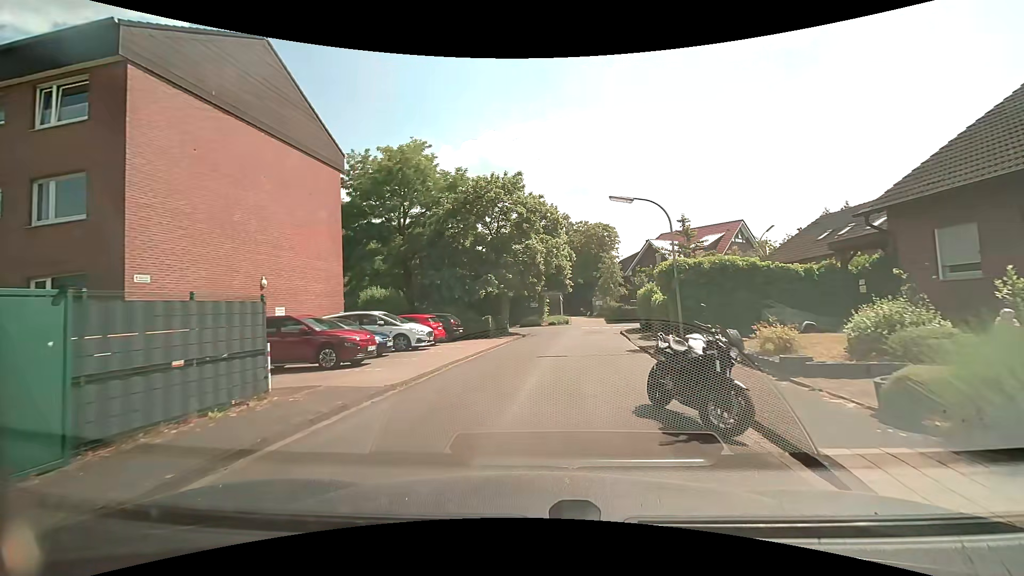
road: residential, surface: asphalt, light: Day
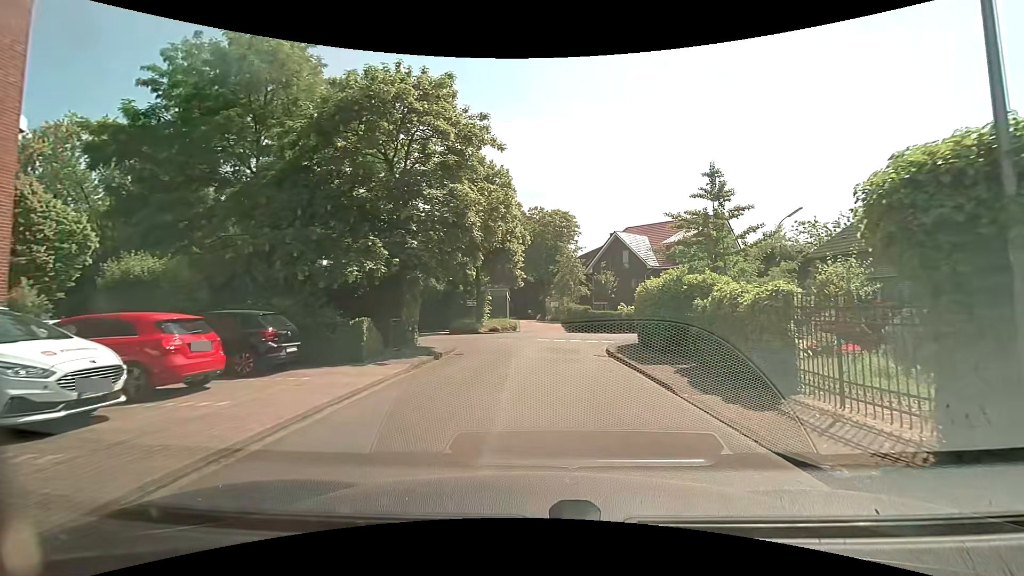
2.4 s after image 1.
(+0.7, +13.3) m; +8°
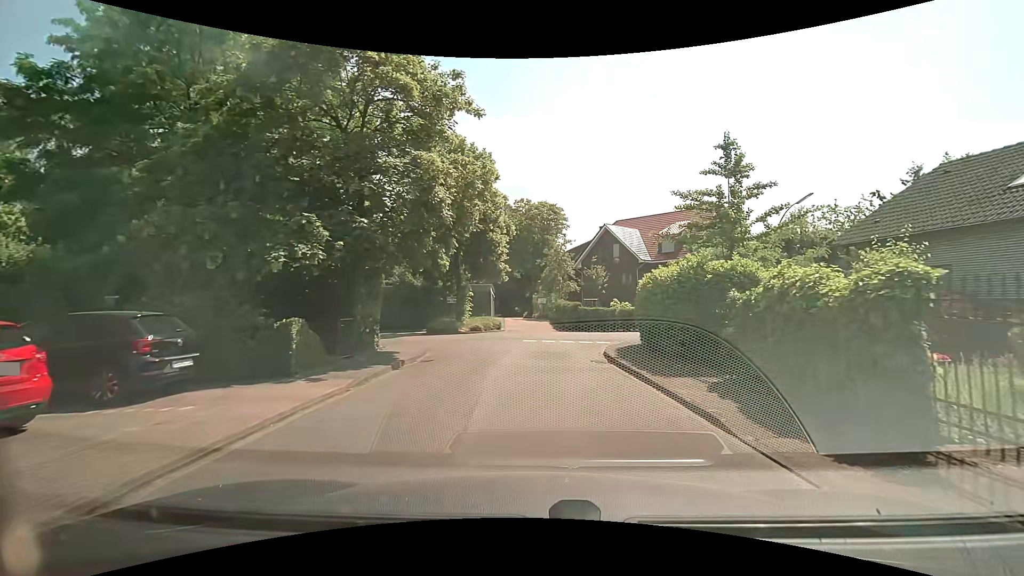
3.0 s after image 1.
(0.0, +3.1) m; +1°
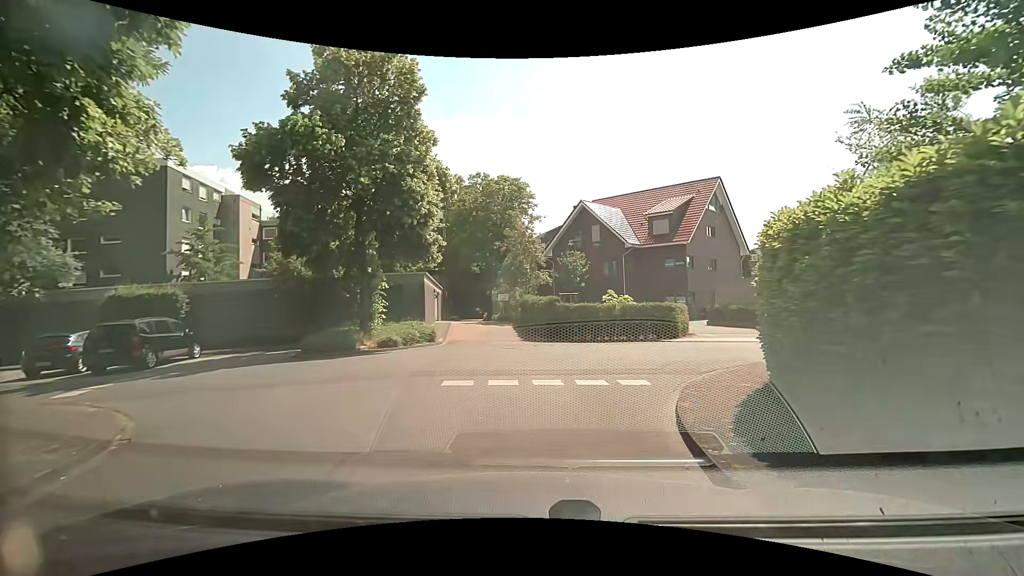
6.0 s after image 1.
(+0.3, +11.9) m; +4°
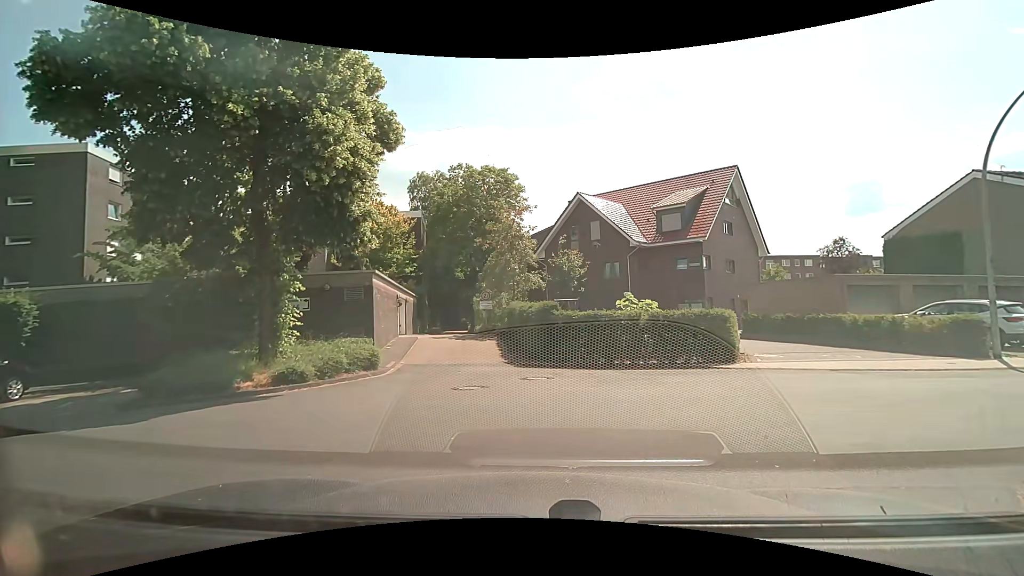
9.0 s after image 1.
(0.0, +6.3) m; +2°
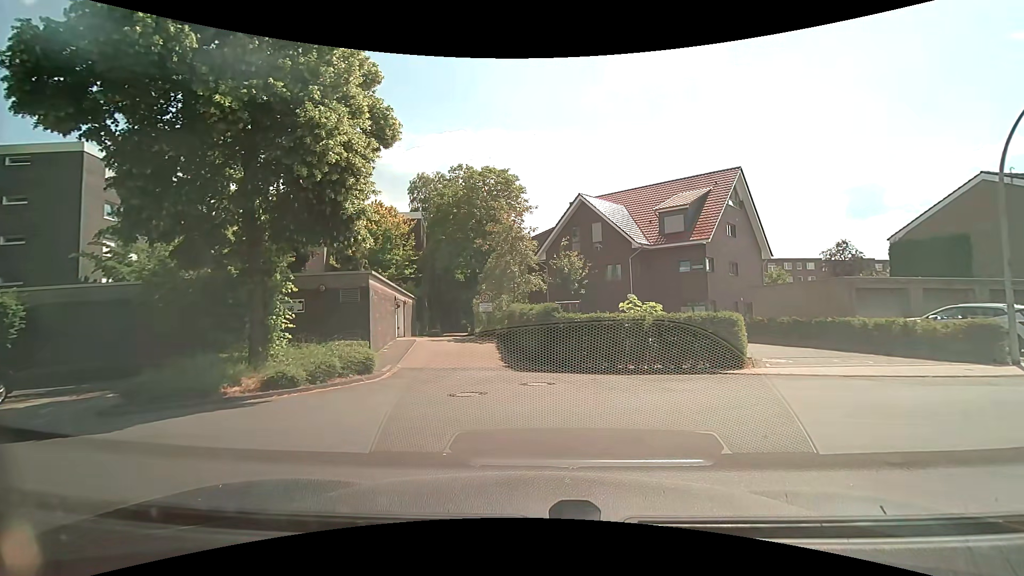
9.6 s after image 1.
(0.0, +0.5) m; 0°
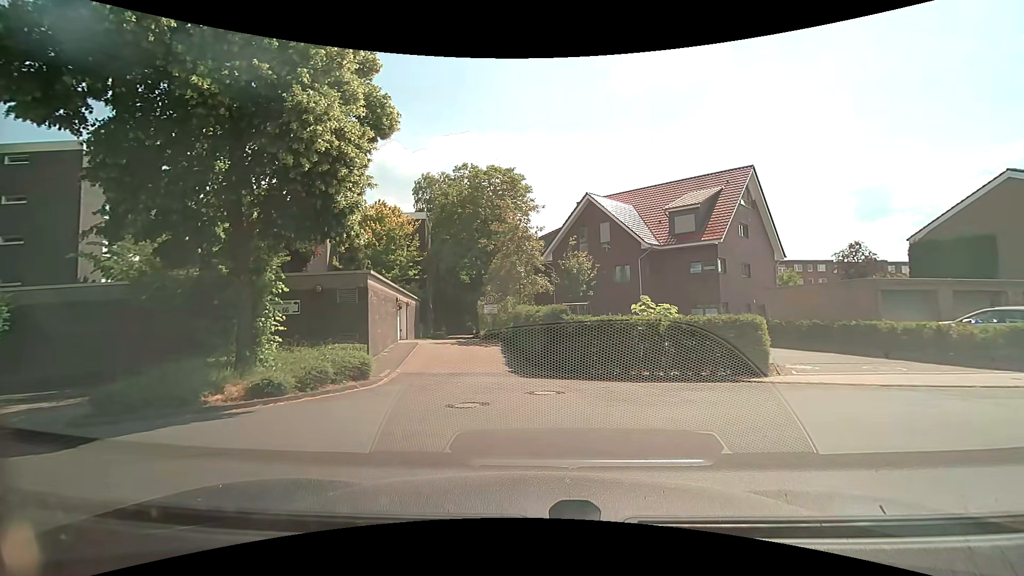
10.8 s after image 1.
(0.0, +0.9) m; 0°
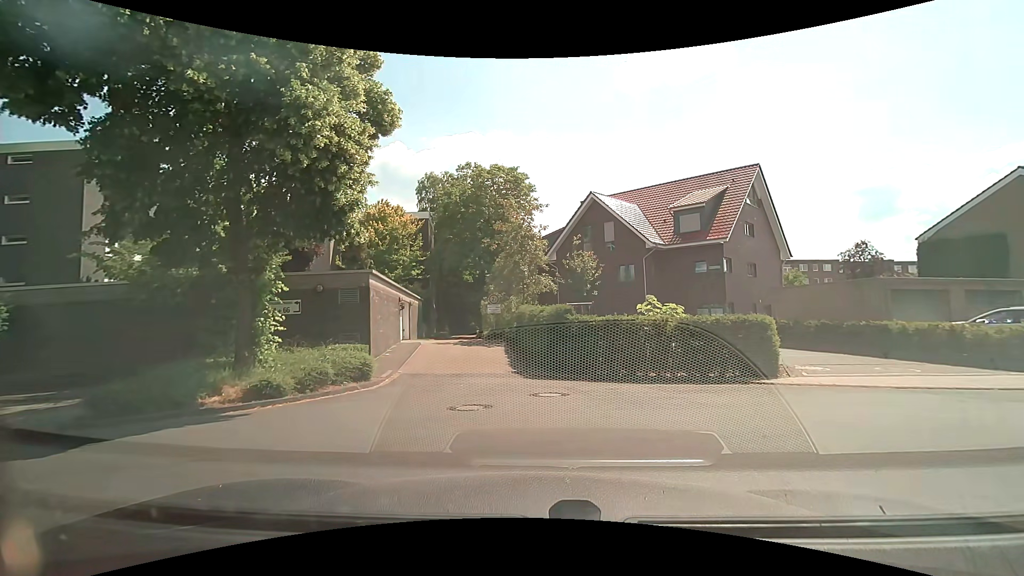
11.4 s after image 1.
(0.0, +0.2) m; 0°
(-5, +7) (-15, +7) (-25, +5) (-35, +3) (-45, +1) (-55, 0) (-64, -1) (-74, -1) (-84, -1) (-94, 0) m
